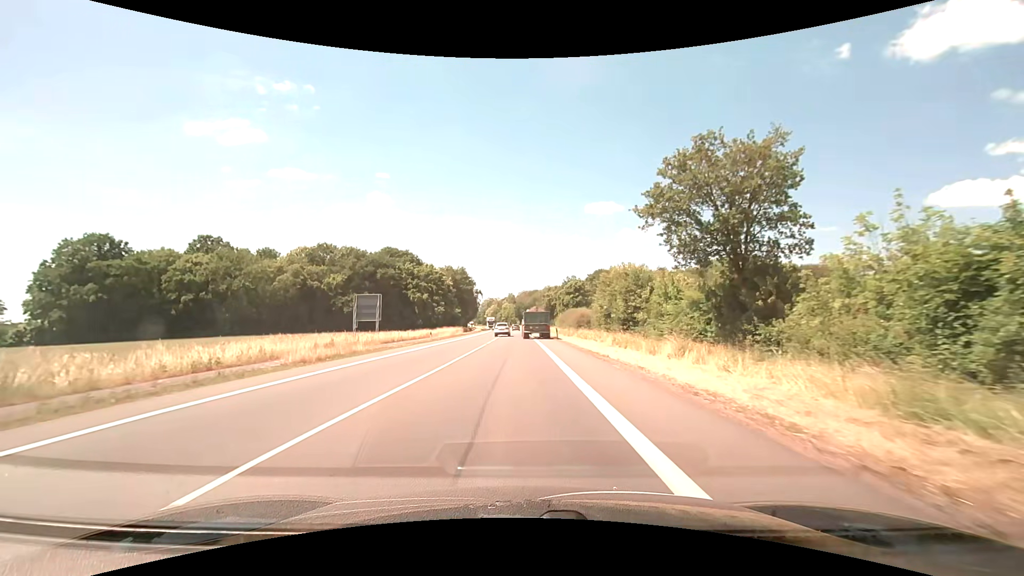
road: primary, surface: asphalt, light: Day
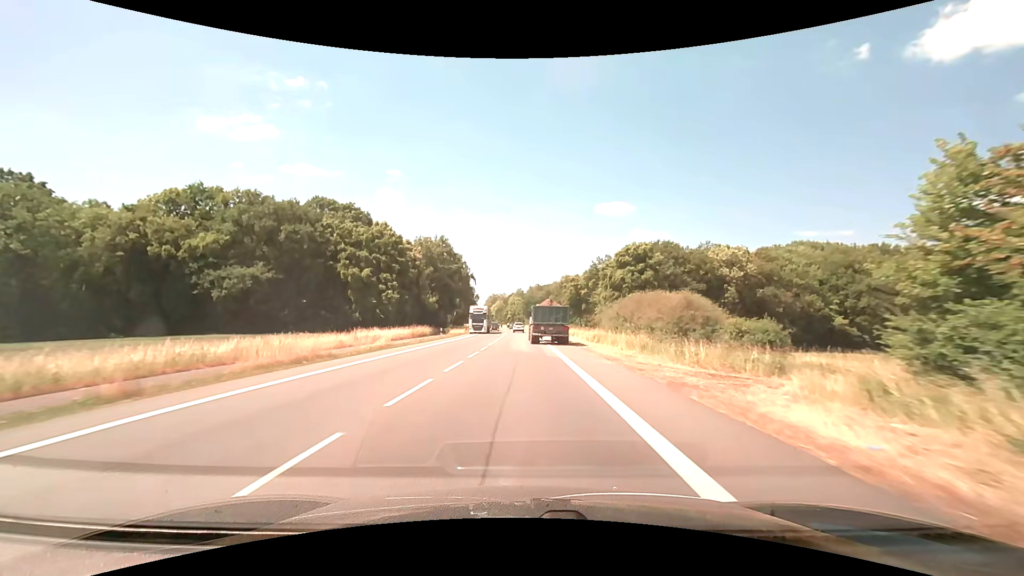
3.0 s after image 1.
(-0.5, +47.7) m; -1°
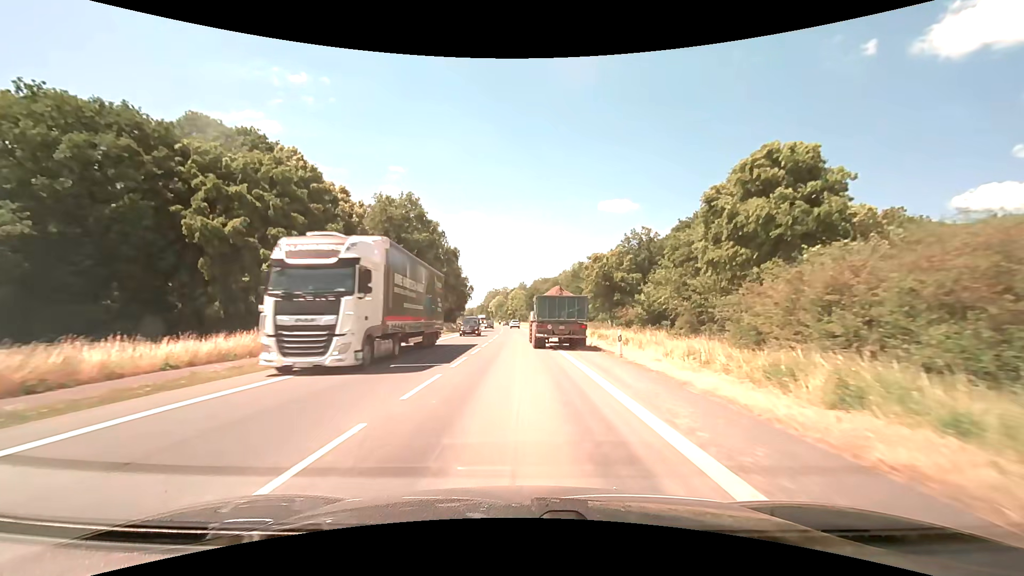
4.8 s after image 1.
(-0.1, +29.9) m; 0°
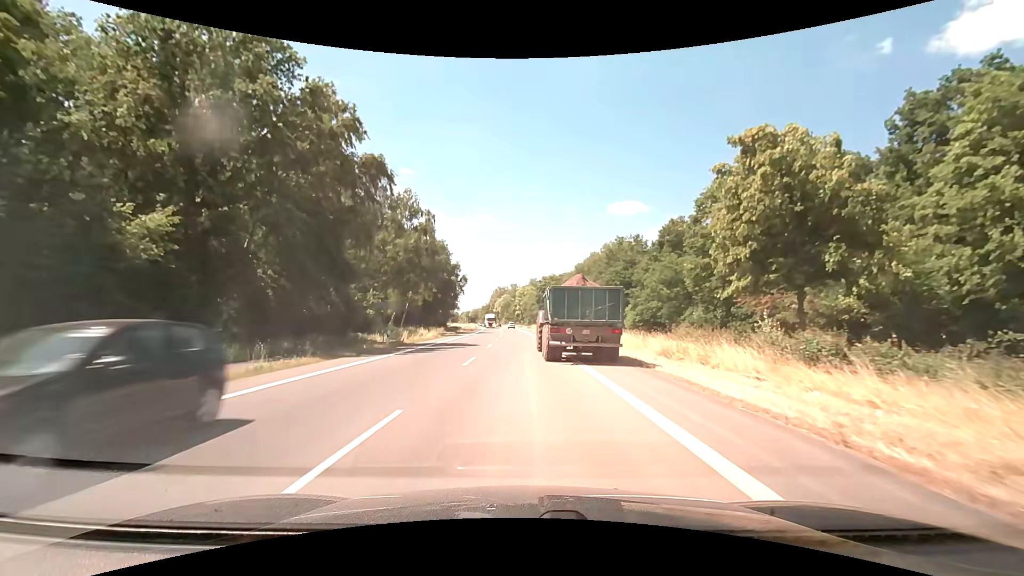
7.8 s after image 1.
(-0.4, +40.5) m; -1°
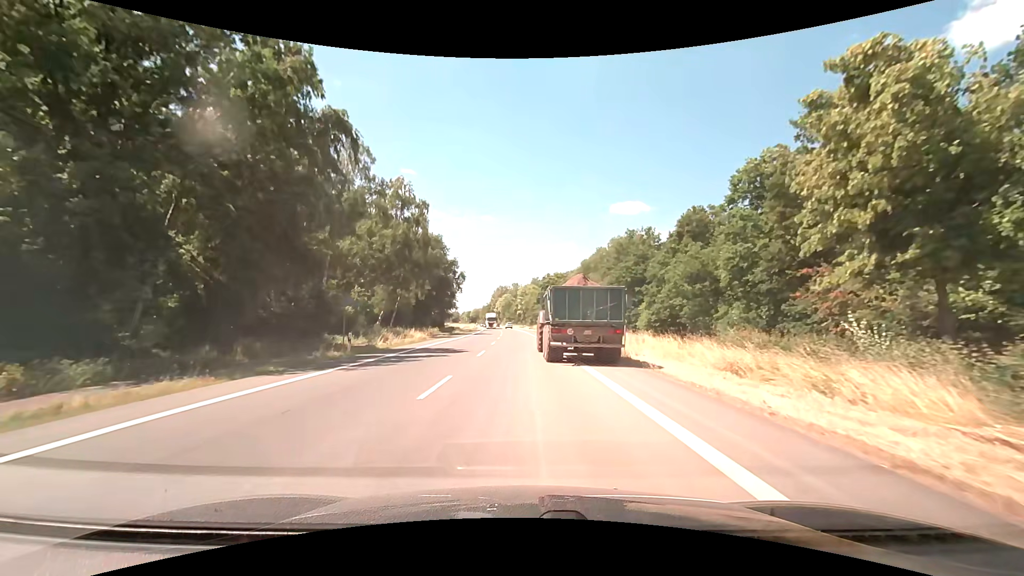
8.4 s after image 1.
(0.0, +7.1) m; 0°
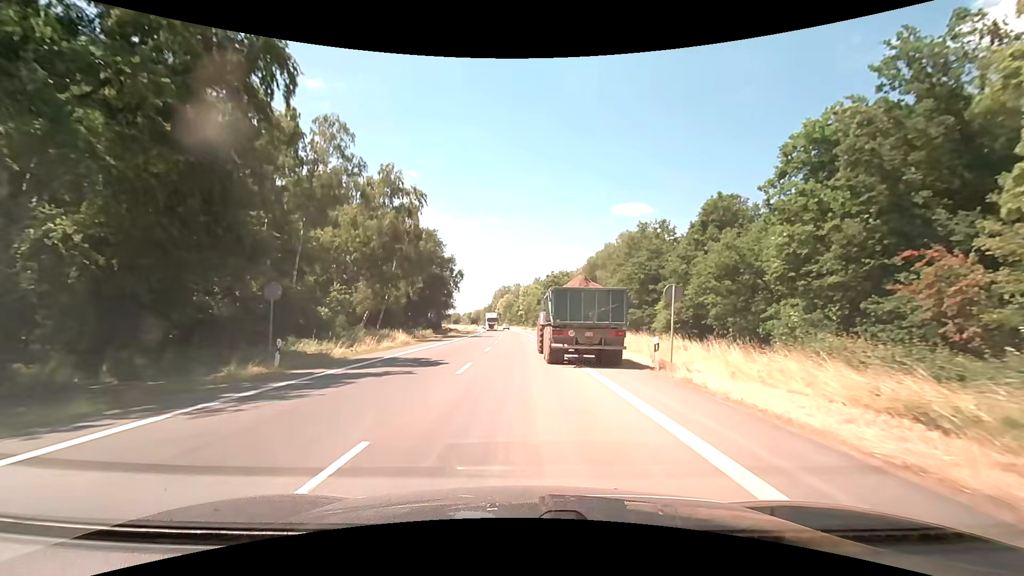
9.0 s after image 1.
(0.0, +7.0) m; 0°
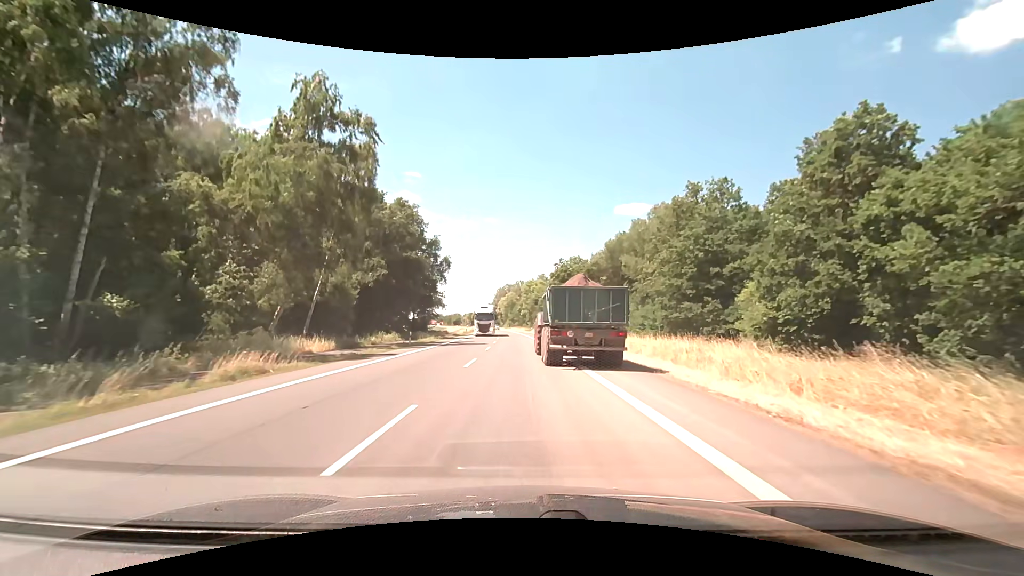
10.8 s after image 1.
(-0.1, +21.4) m; -1°
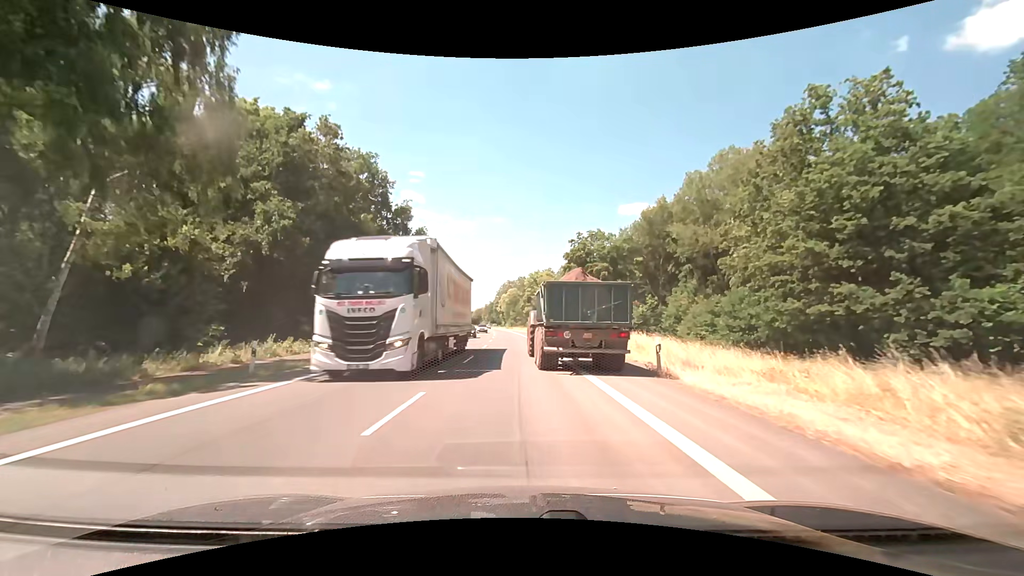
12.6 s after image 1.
(+0.1, +22.6) m; 0°
(0, +10) (0, +20) (-1, +30) (-1, +40) (-2, +50) (-3, +60) (-4, +70) (-5, +80) (-5, +90) (-6, +100) m
